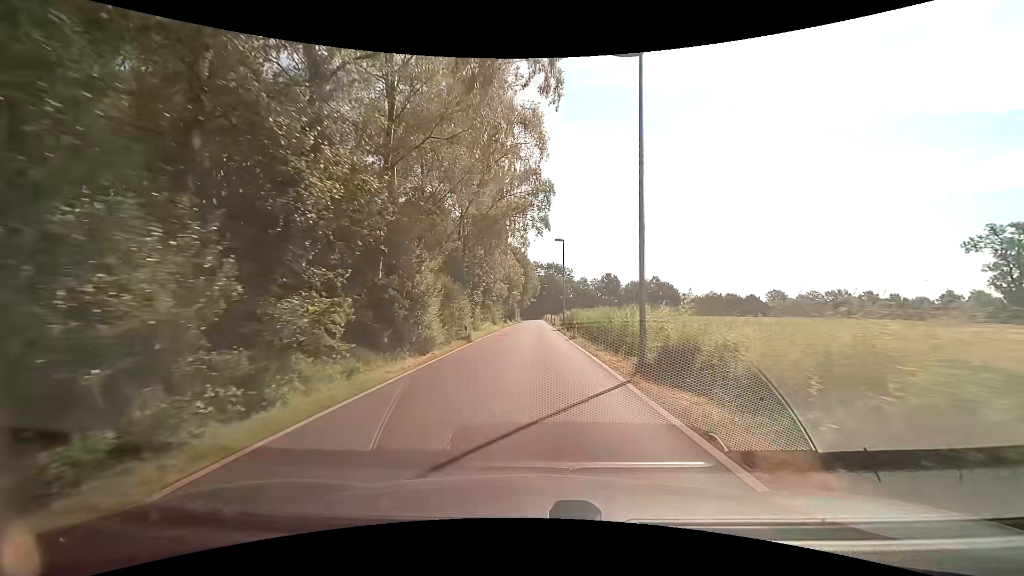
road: tertiary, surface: asphalt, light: Day
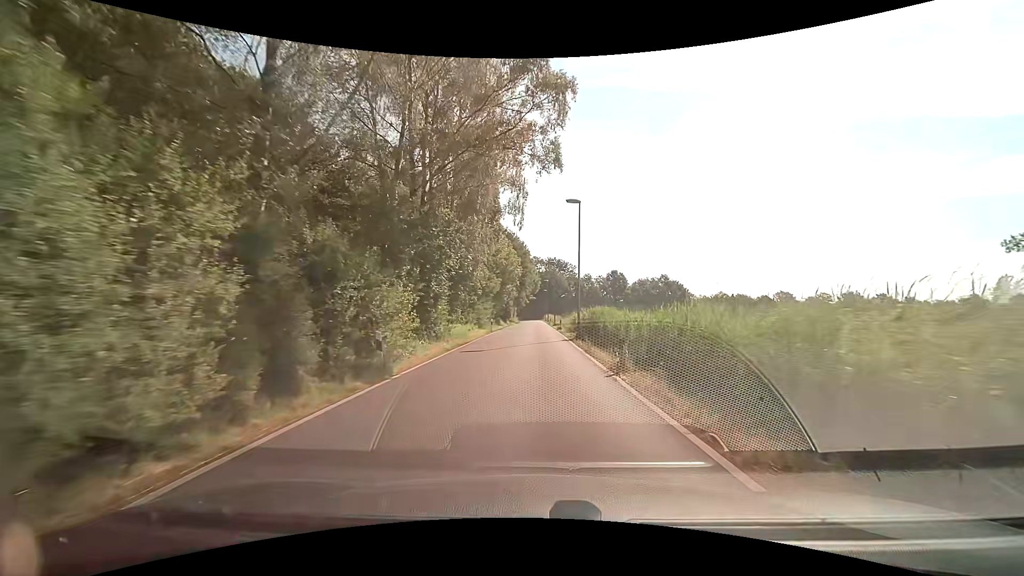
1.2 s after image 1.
(-0.1, +14.8) m; -1°
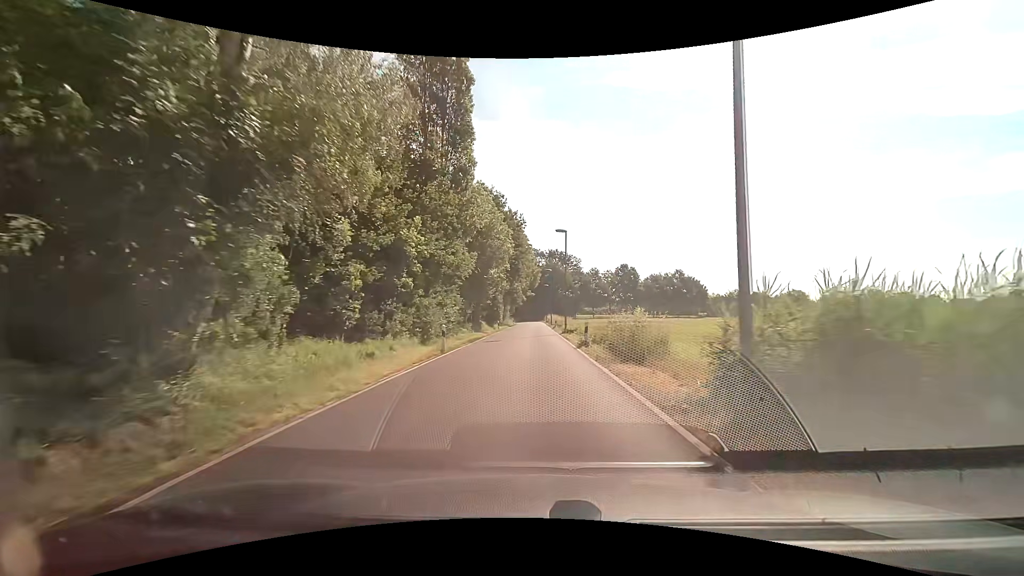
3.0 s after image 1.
(+0.2, +21.7) m; 0°
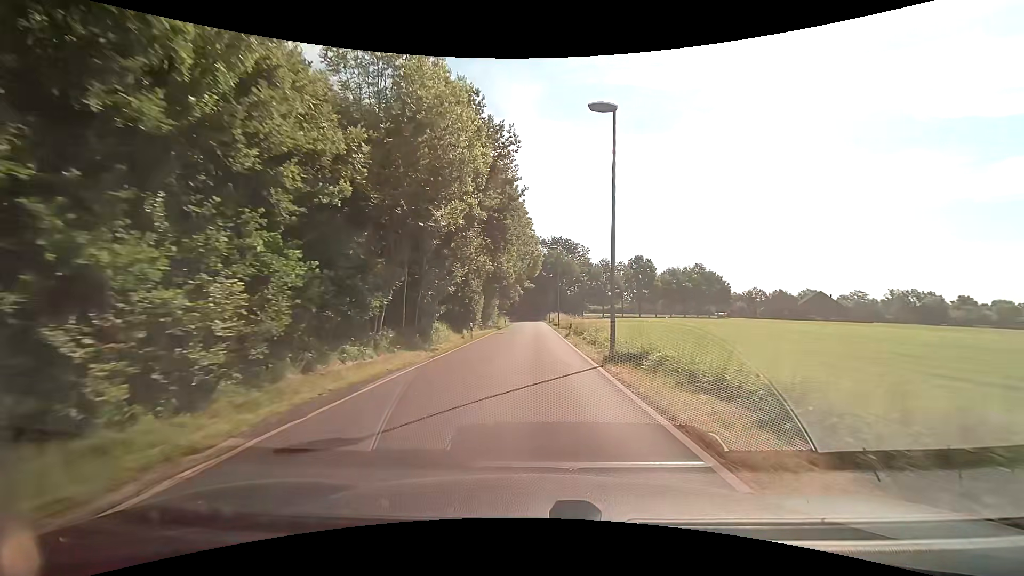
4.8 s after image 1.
(+0.3, +21.4) m; 0°
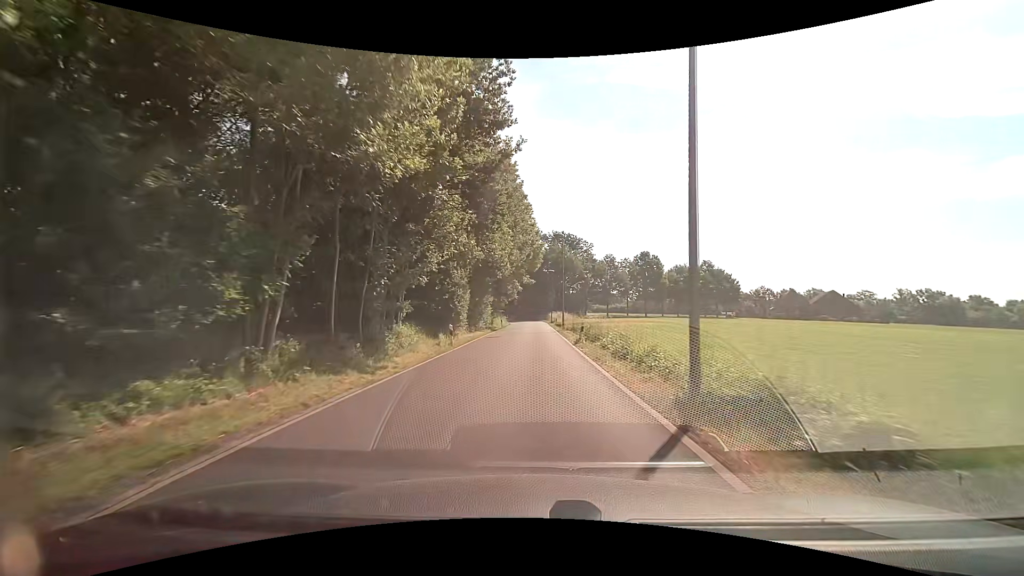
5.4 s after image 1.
(0.0, +7.1) m; 0°
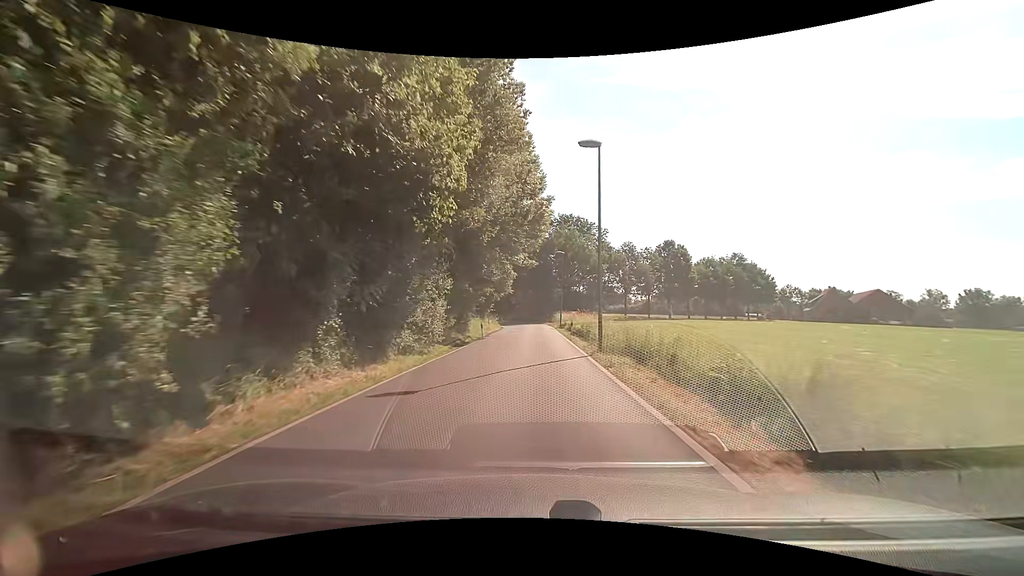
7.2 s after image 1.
(0.0, +21.3) m; 0°
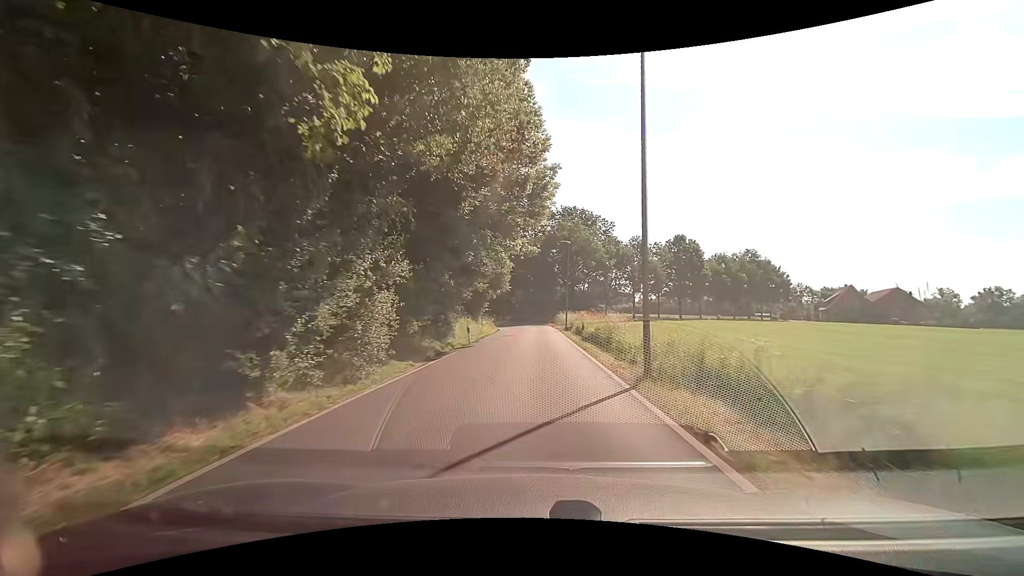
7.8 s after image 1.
(-0.1, +7.1) m; -1°
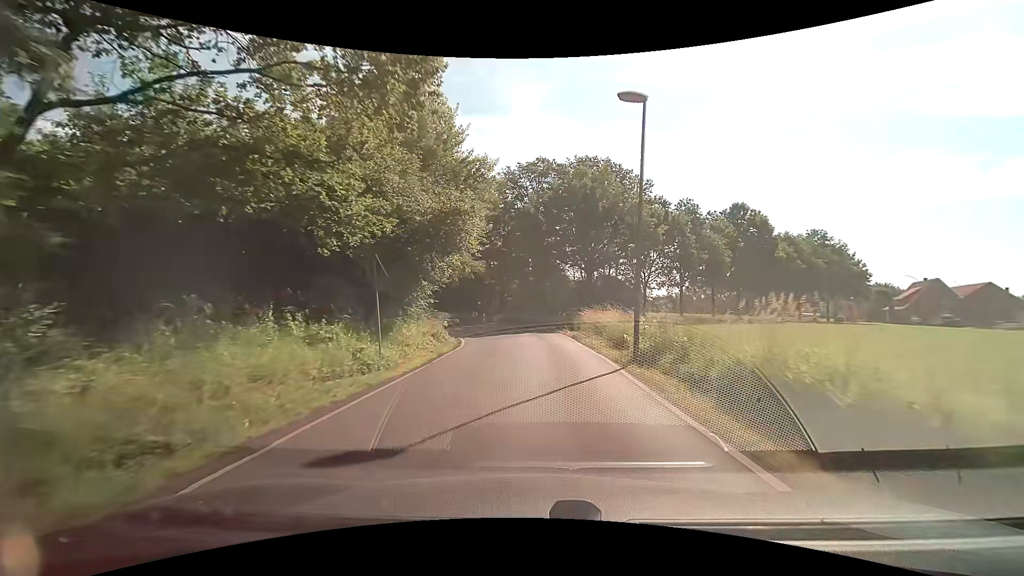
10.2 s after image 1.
(0.0, +27.9) m; 0°
(0, +10) (+1, +20) (+1, +30) (-1, +40) (-6, +49) (-12, +57) (-19, +63) (-27, +69) (-36, +74) (-44, +80) m
